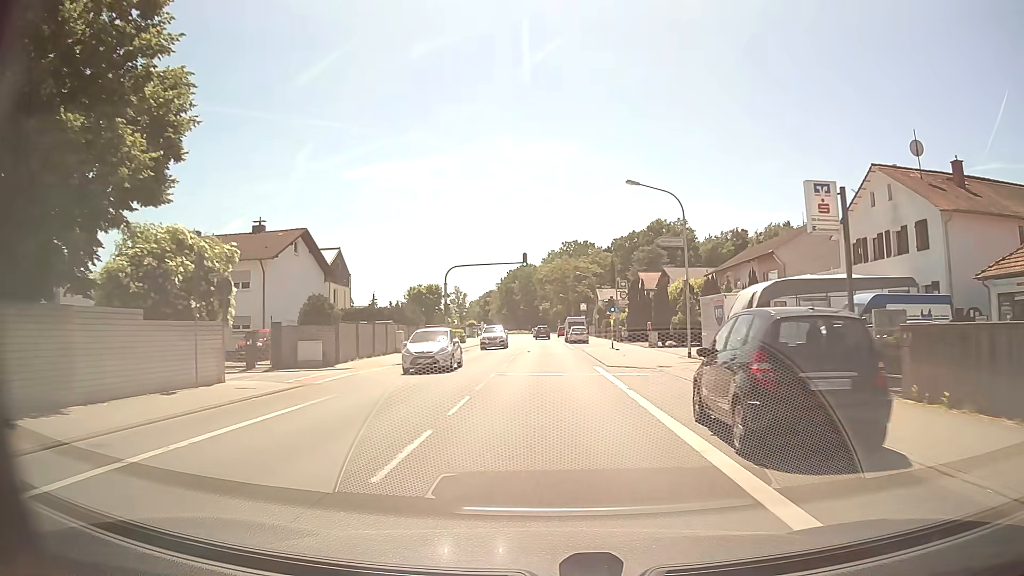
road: primary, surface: asphalt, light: Day
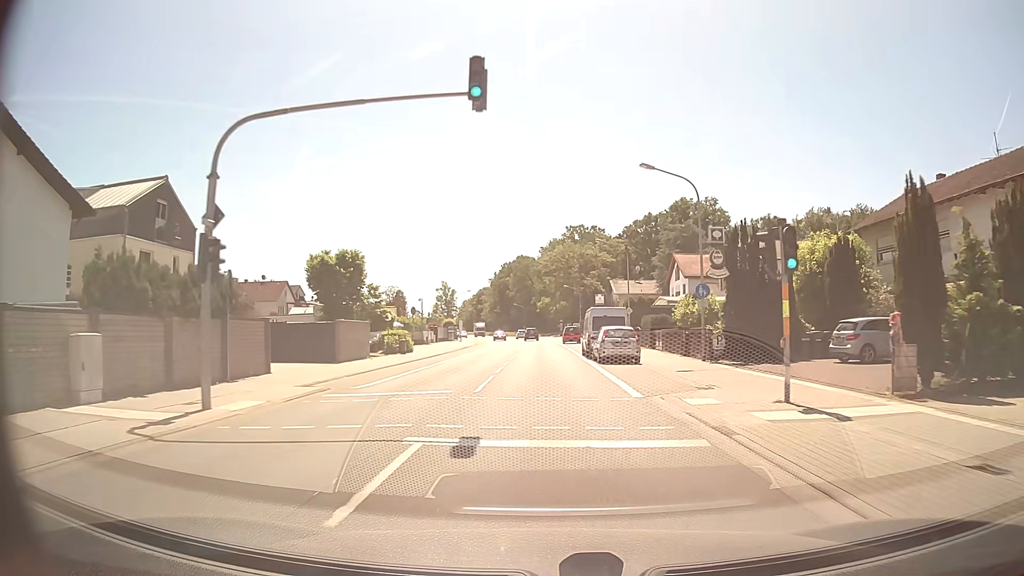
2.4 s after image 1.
(0.0, +31.5) m; 0°
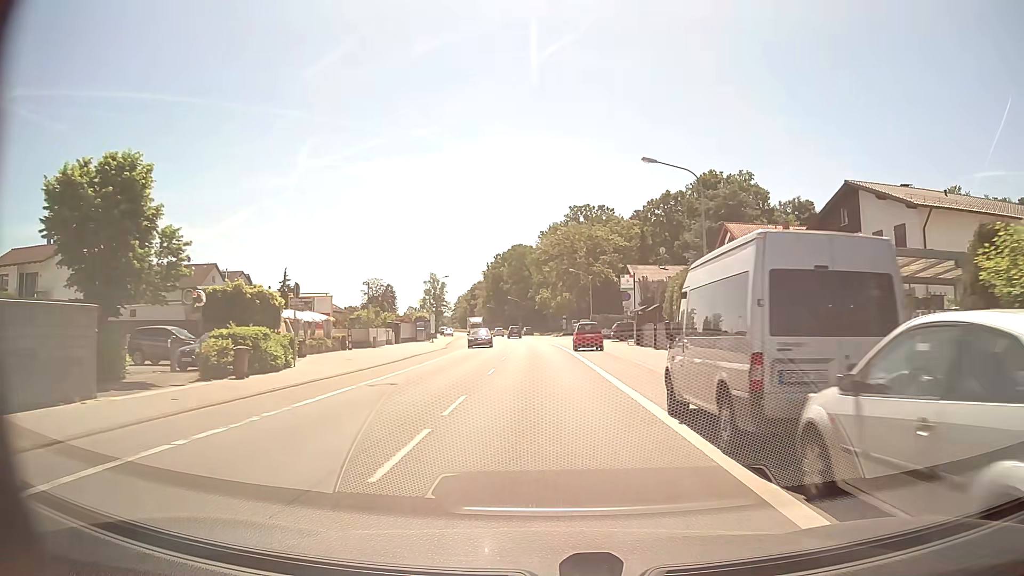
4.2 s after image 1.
(0.0, +24.1) m; 0°
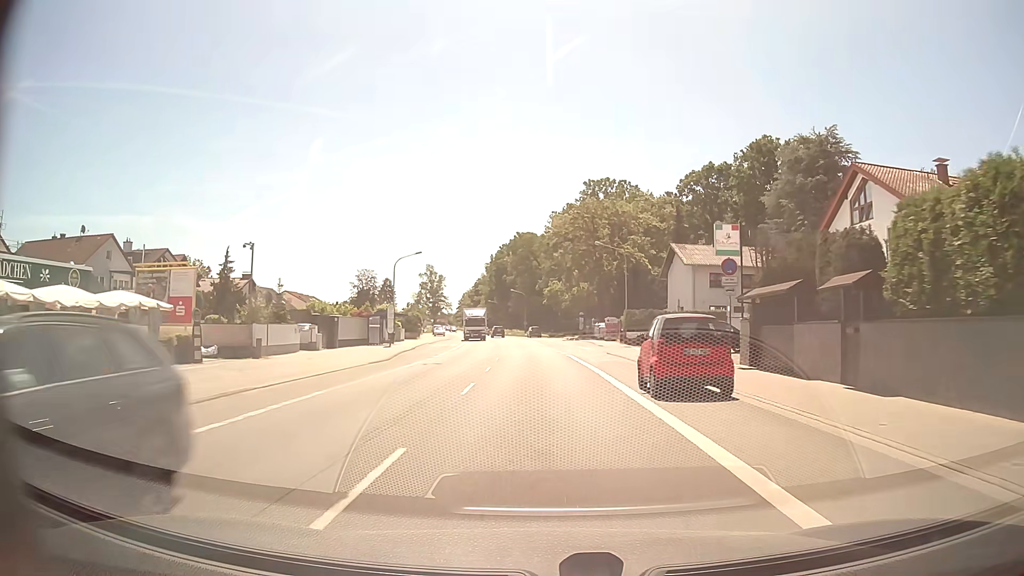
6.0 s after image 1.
(-0.1, +24.1) m; -1°
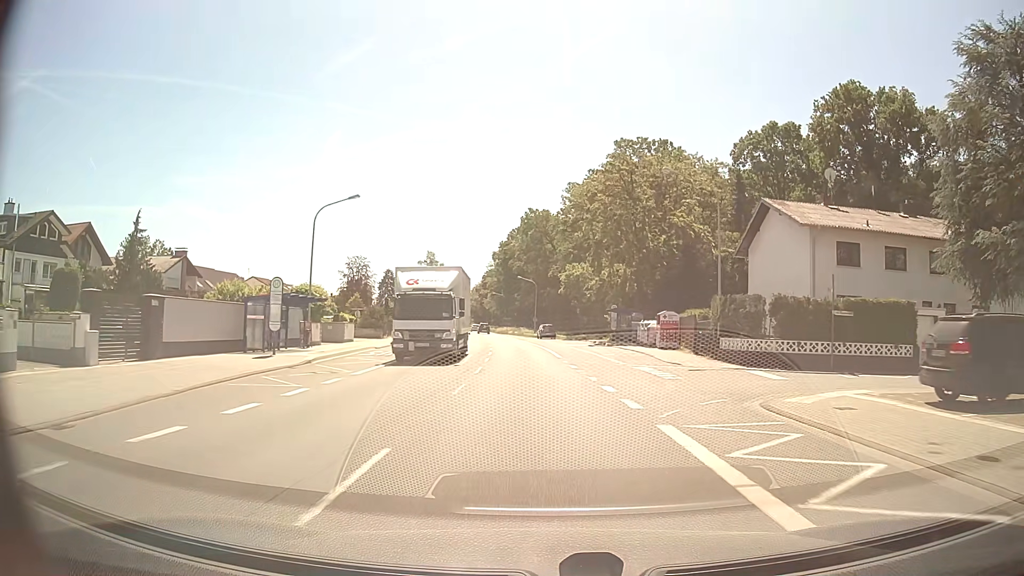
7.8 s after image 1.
(-0.2, +23.9) m; -1°
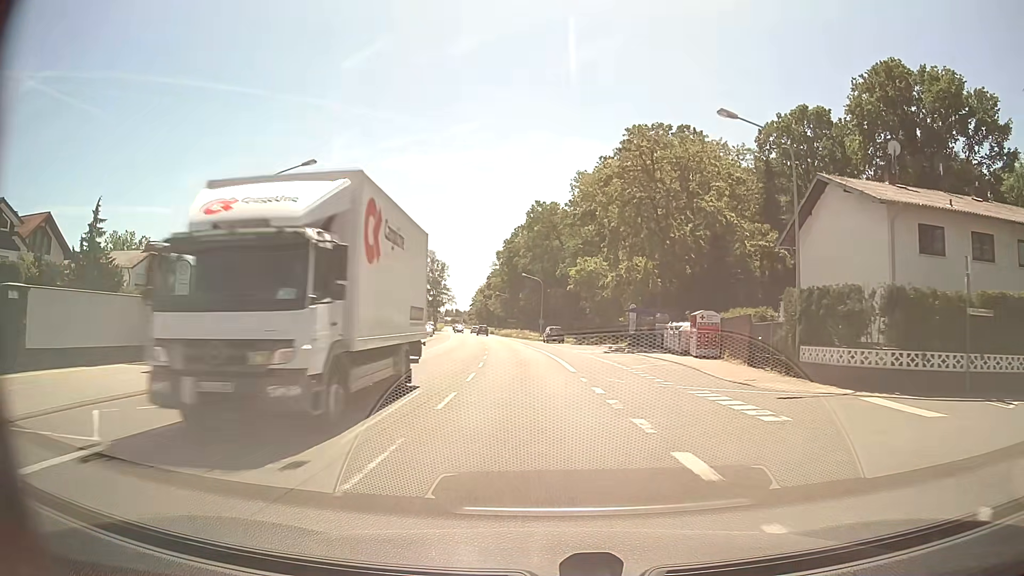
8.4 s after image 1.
(0.0, +8.0) m; 0°
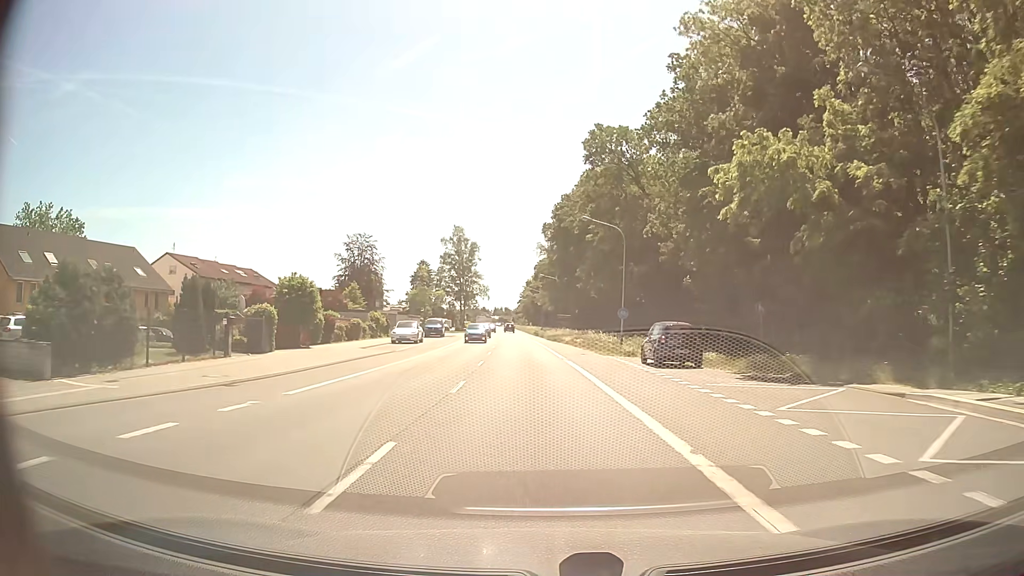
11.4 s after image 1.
(-1.5, +39.8) m; -4°
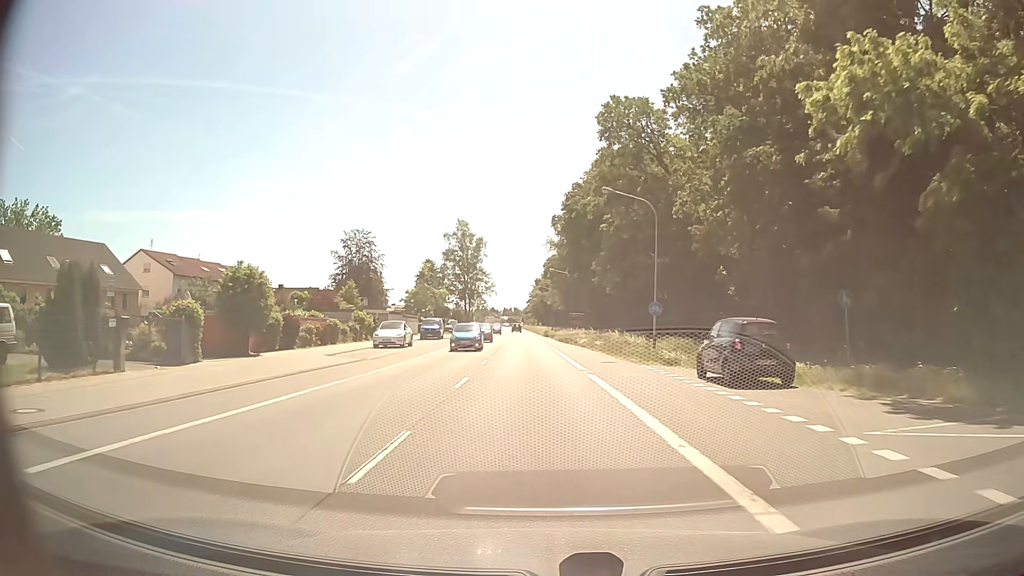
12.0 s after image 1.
(-0.1, +8.0) m; -1°
(0, +10) (0, +20) (-1, +30) (-1, +40) (-1, +50) (-1, +60) (-2, +70) (-2, +80) (-3, +90) (-3, +100) m
